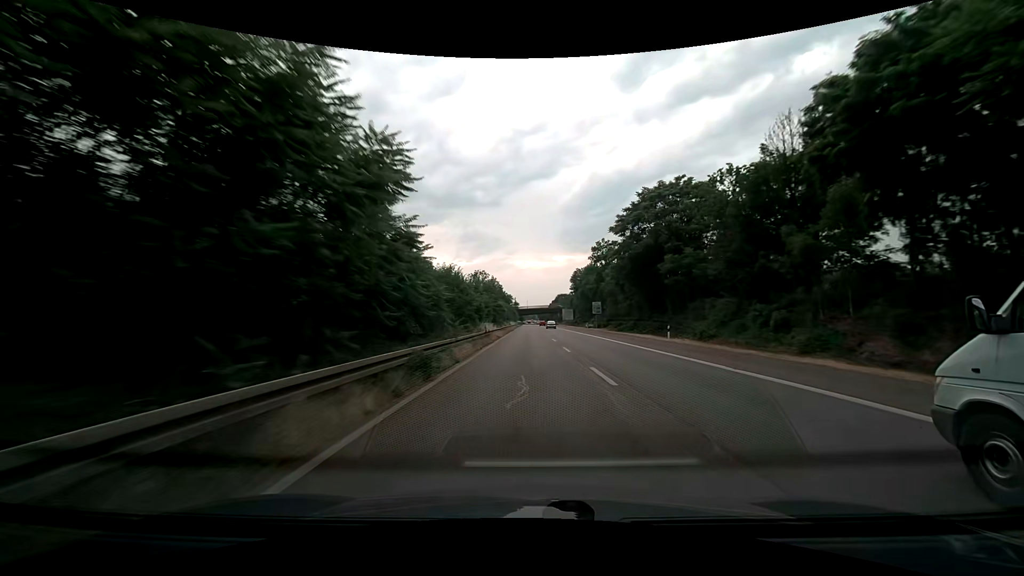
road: trunk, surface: asphalt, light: Day
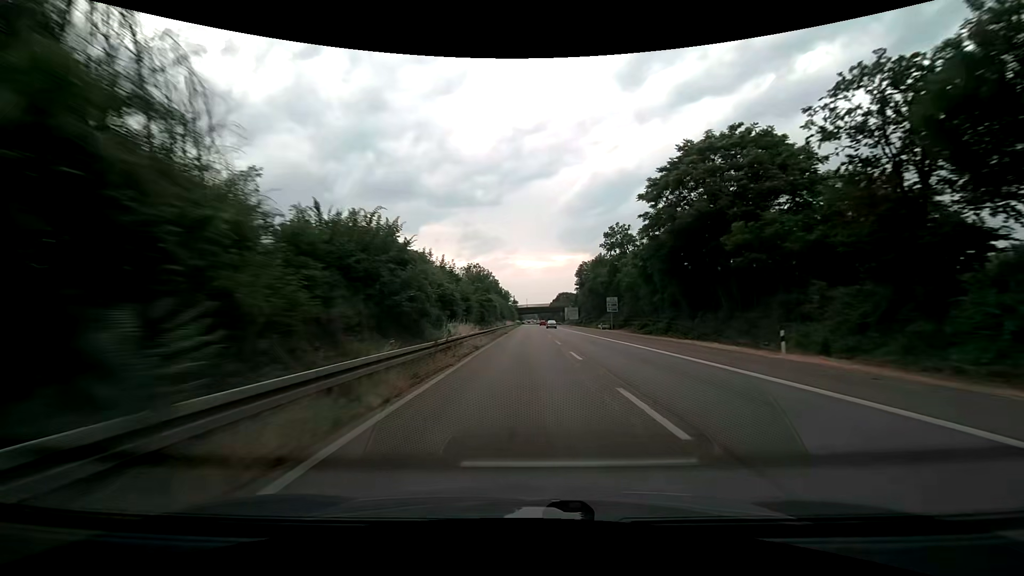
(0.0, +16.3) m; 0°
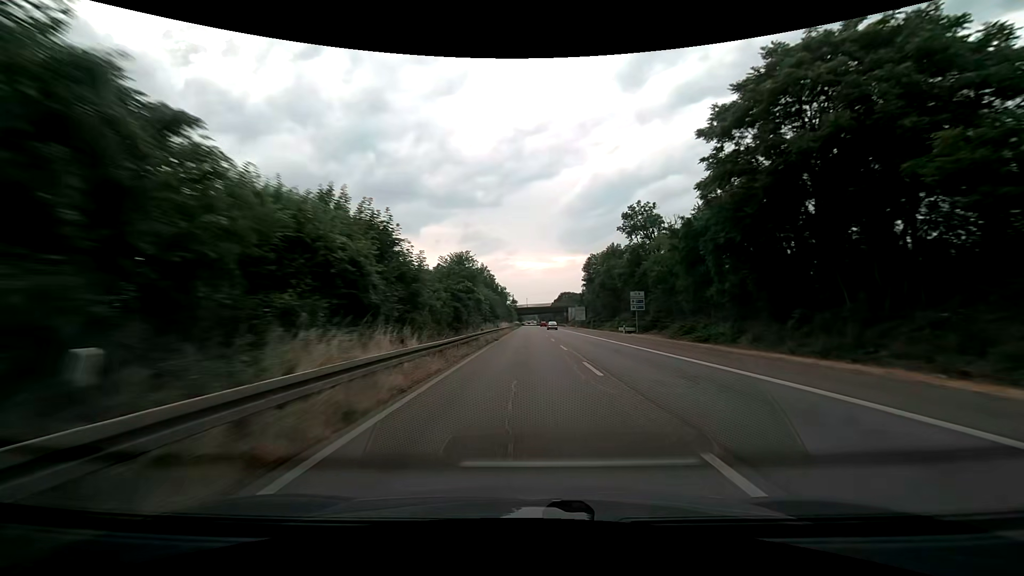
(0.0, +16.3) m; 0°
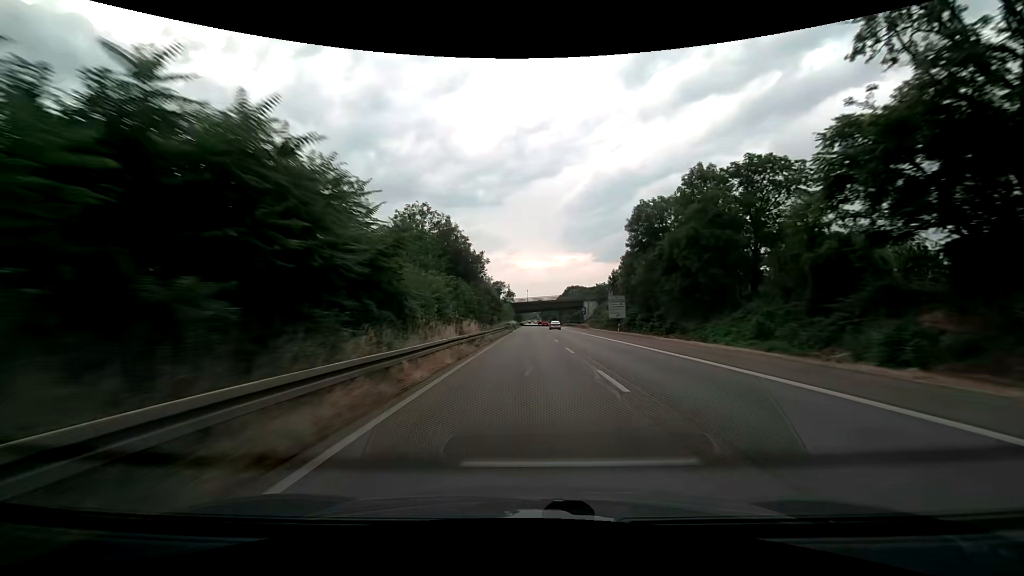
(-0.3, +48.7) m; 0°
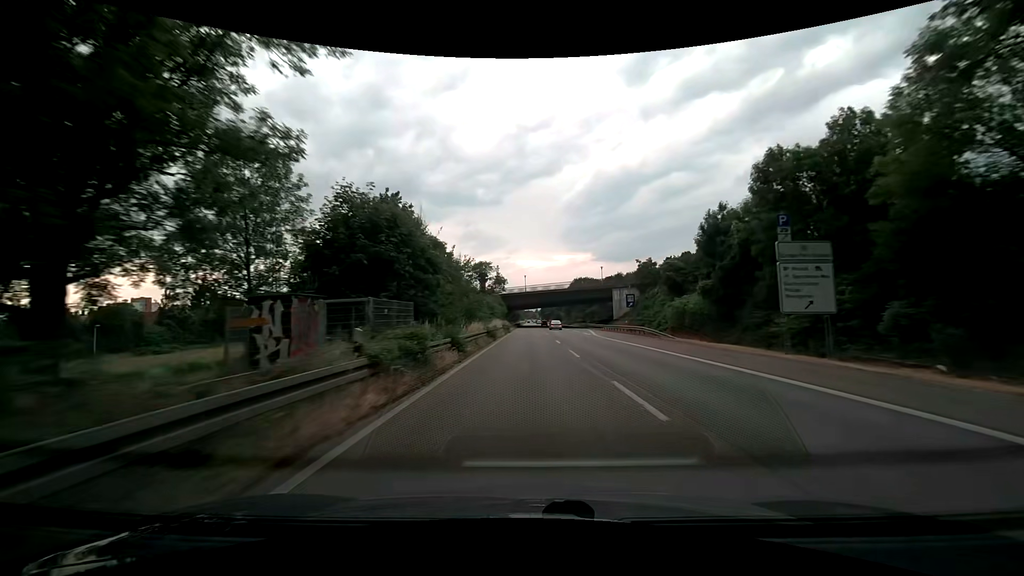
(-0.1, +48.4) m; 0°
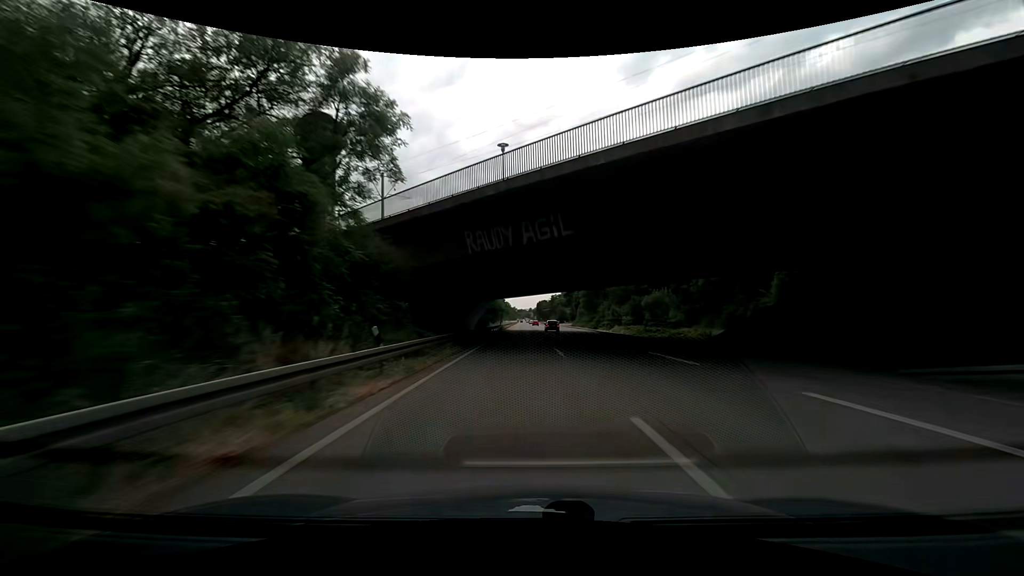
(+0.4, +80.5) m; +1°
(0, +10) (0, +20) (0, +30) (0, +40) (0, +50) (0, +60) (0, +70) (0, +80) (+1, +90) (+1, +100) m
